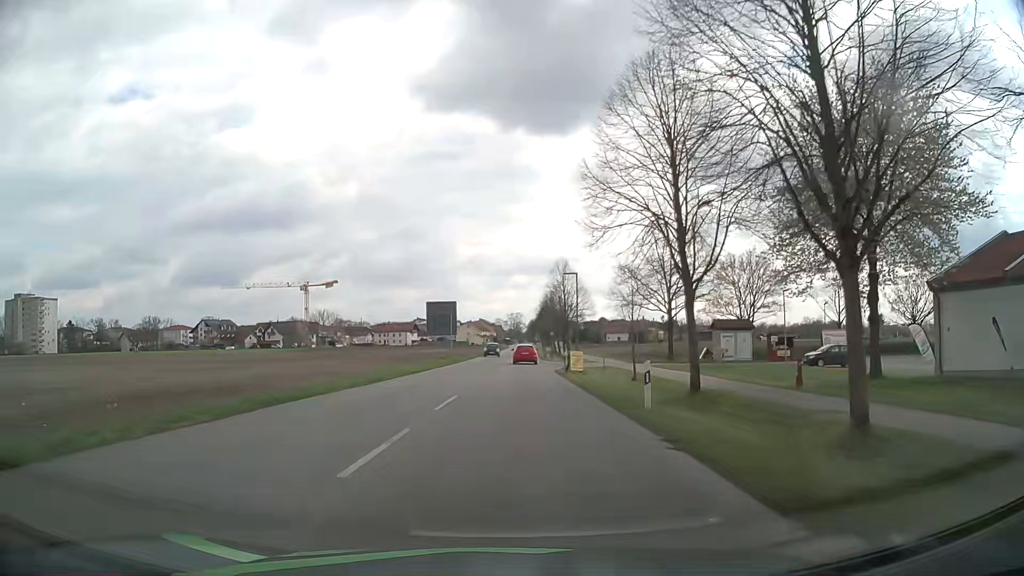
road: residential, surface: asphalt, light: Day
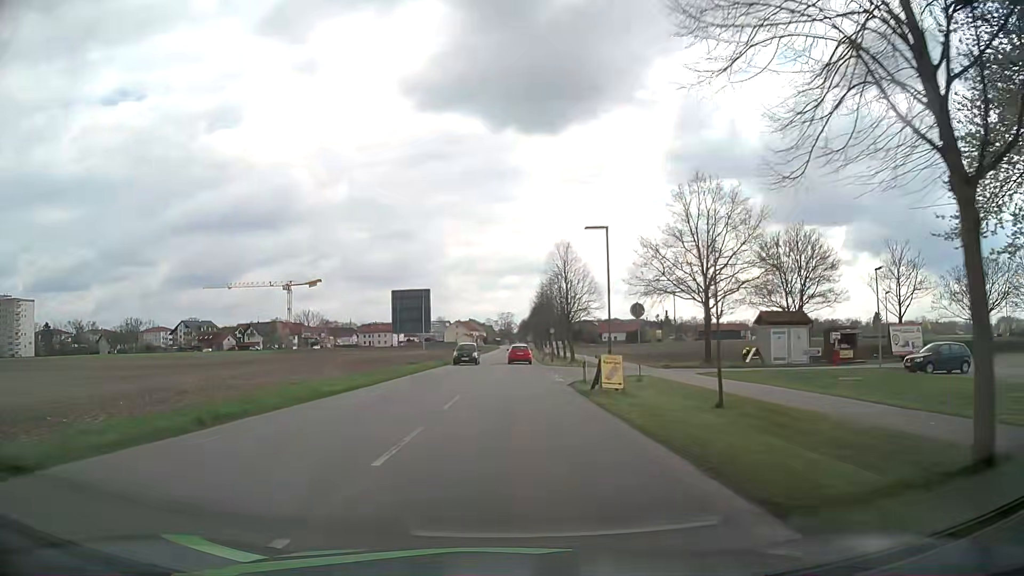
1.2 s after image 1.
(+0.1, +13.3) m; +1°
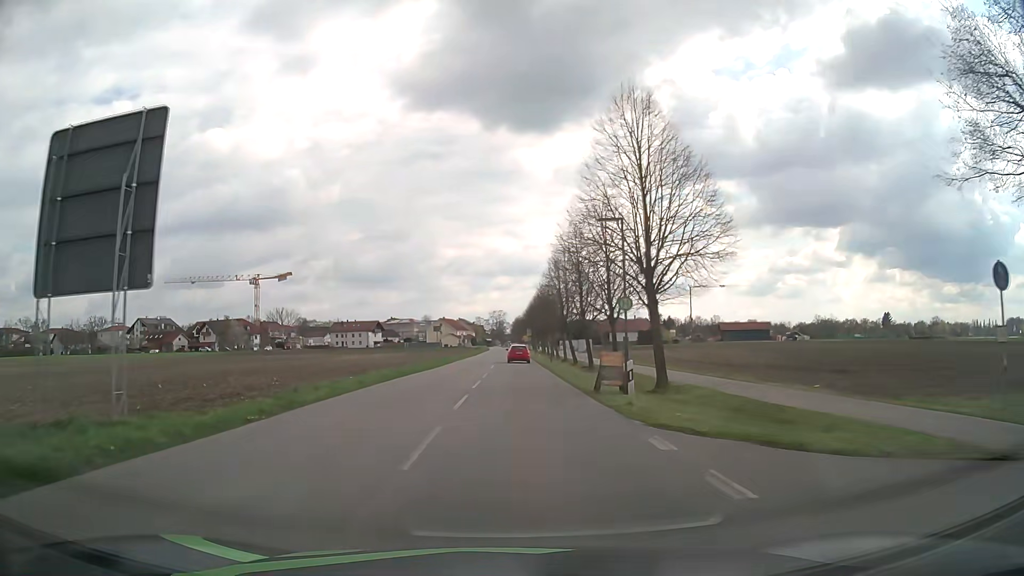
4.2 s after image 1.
(+0.3, +35.7) m; +1°
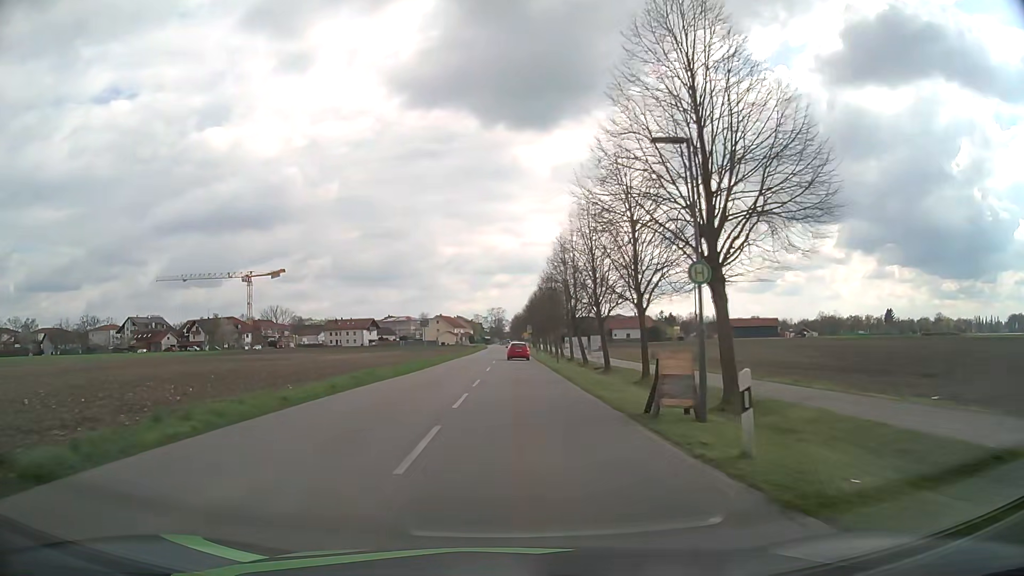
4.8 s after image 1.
(0.0, +7.5) m; 0°
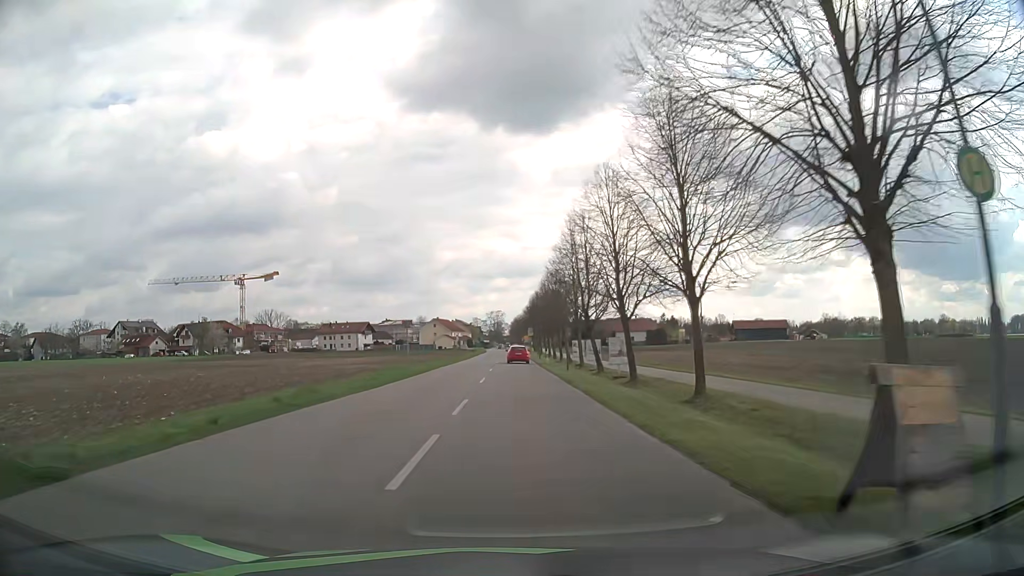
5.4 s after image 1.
(0.0, +7.6) m; 0°
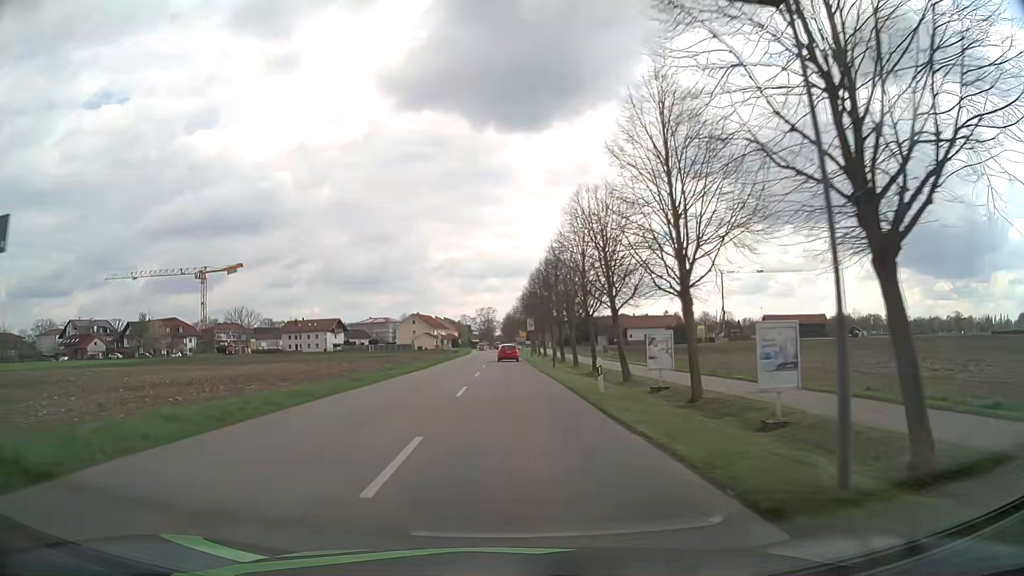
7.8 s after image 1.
(+0.4, +31.7) m; +1°
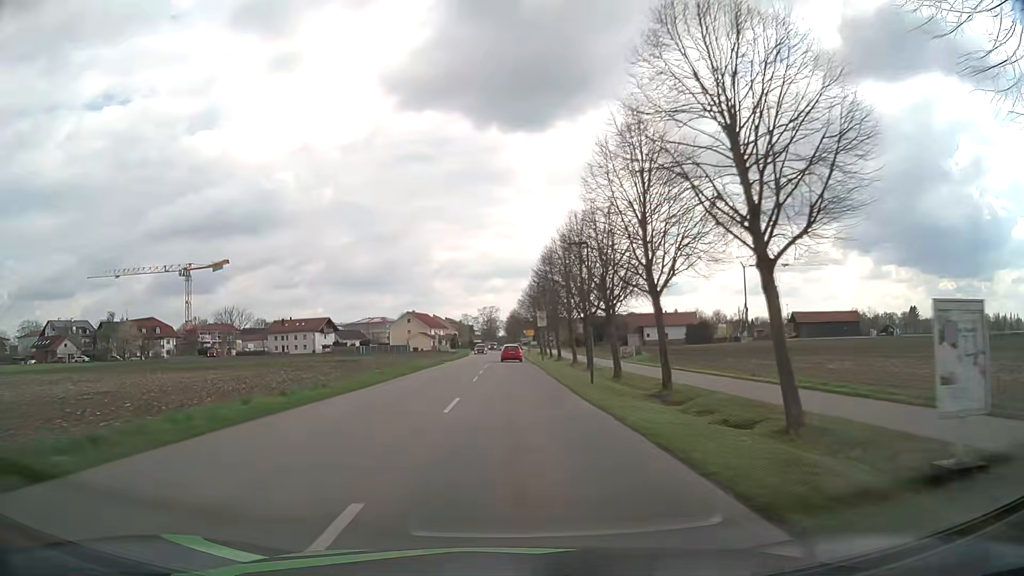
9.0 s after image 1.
(0.0, +16.4) m; -1°
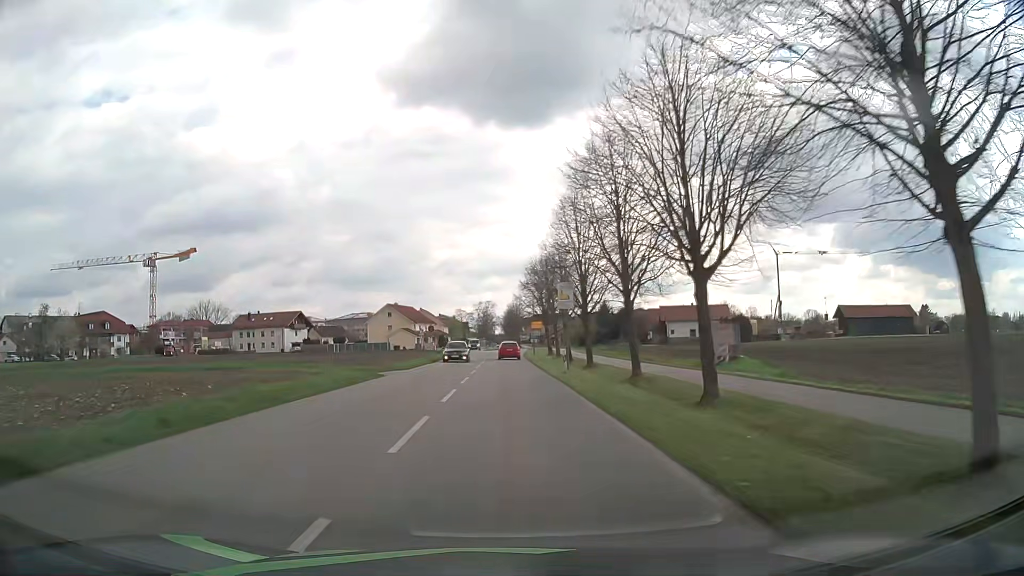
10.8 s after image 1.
(+0.1, +24.8) m; 0°
(0, +10) (0, +20) (0, +30) (0, +40) (0, +50) (0, +60) (0, +70) (0, +80) (+1, +90) (+1, +100) m
